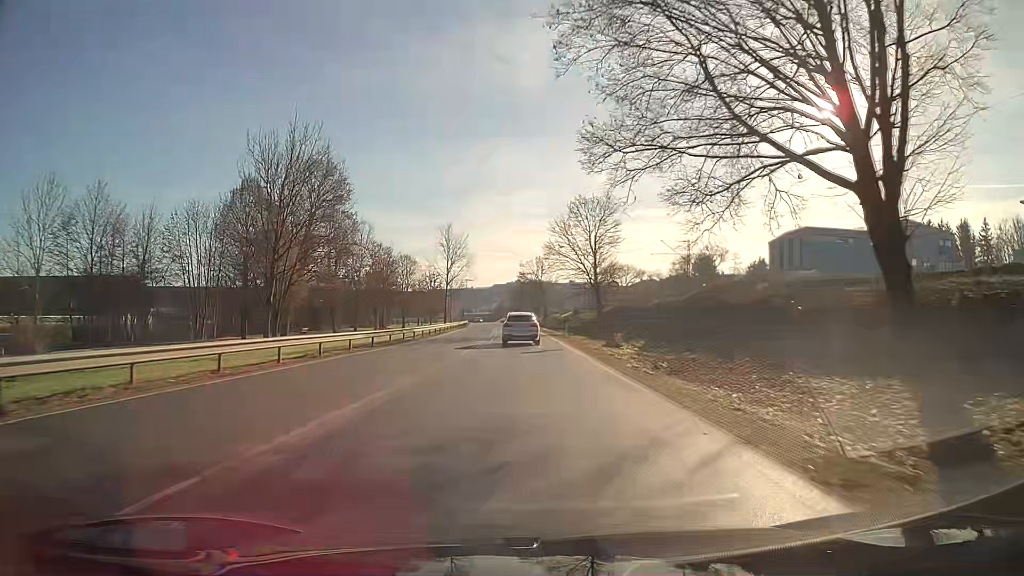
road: primary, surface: asphalt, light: Day
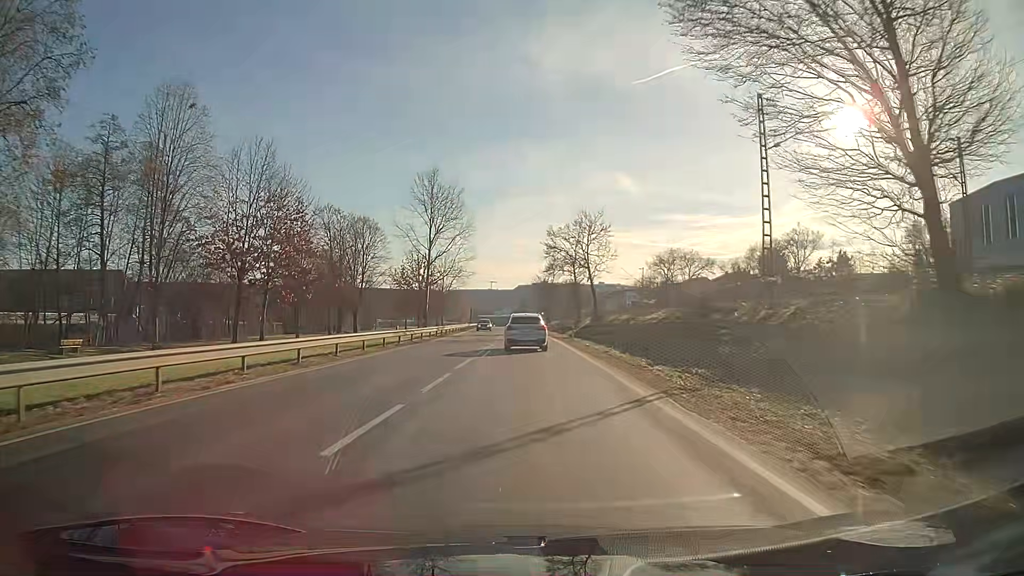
(-1.1, +48.8) m; -2°
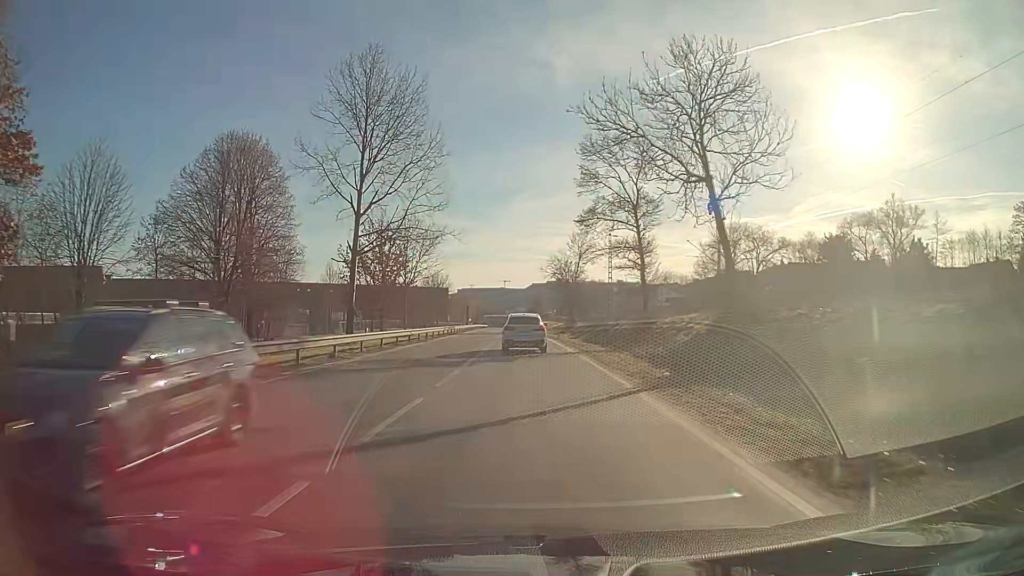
(-0.3, +36.5) m; -1°
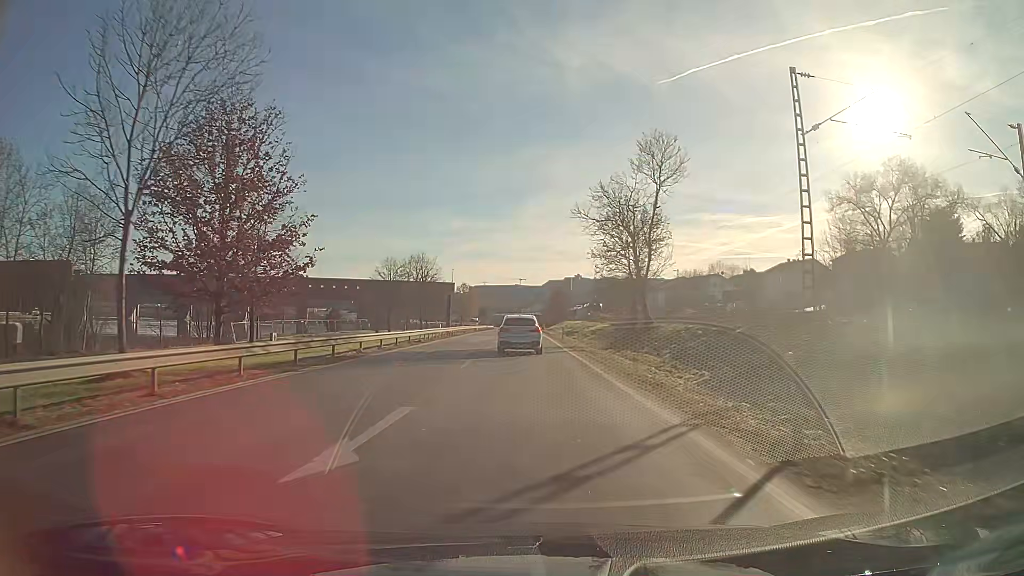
(-0.6, +44.3) m; -1°
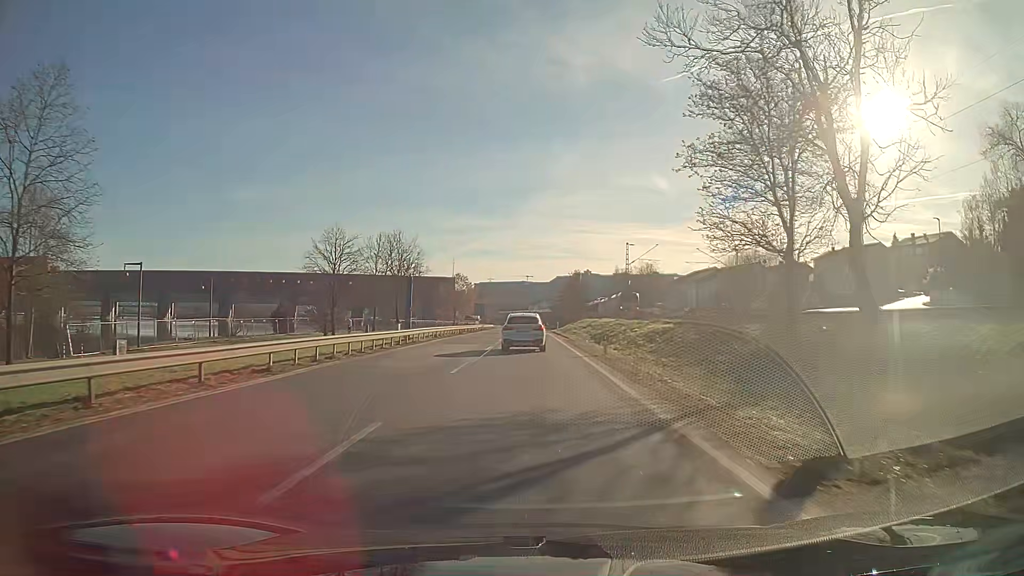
(-0.2, +26.2) m; -1°
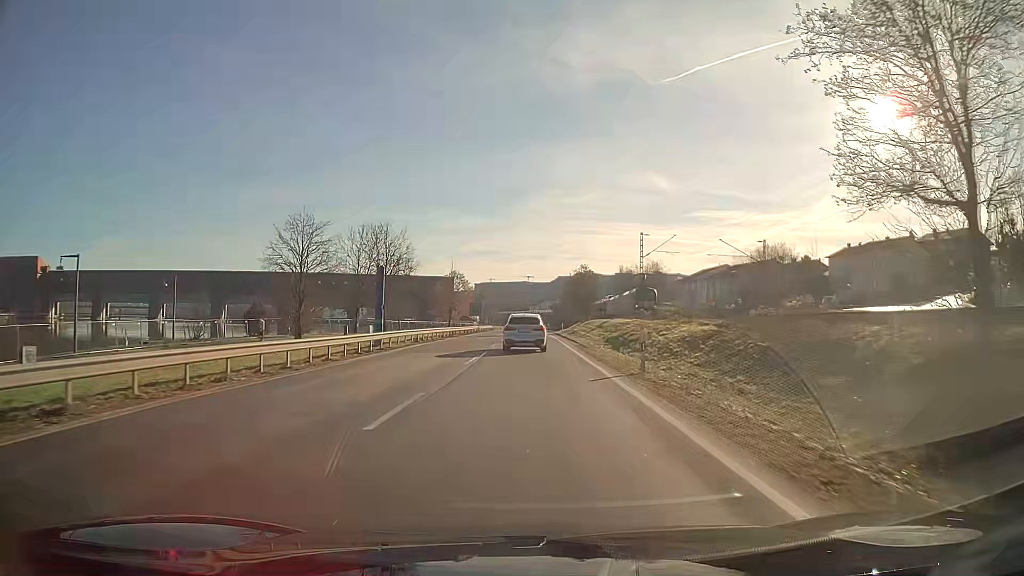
(0.0, +8.7) m; 0°
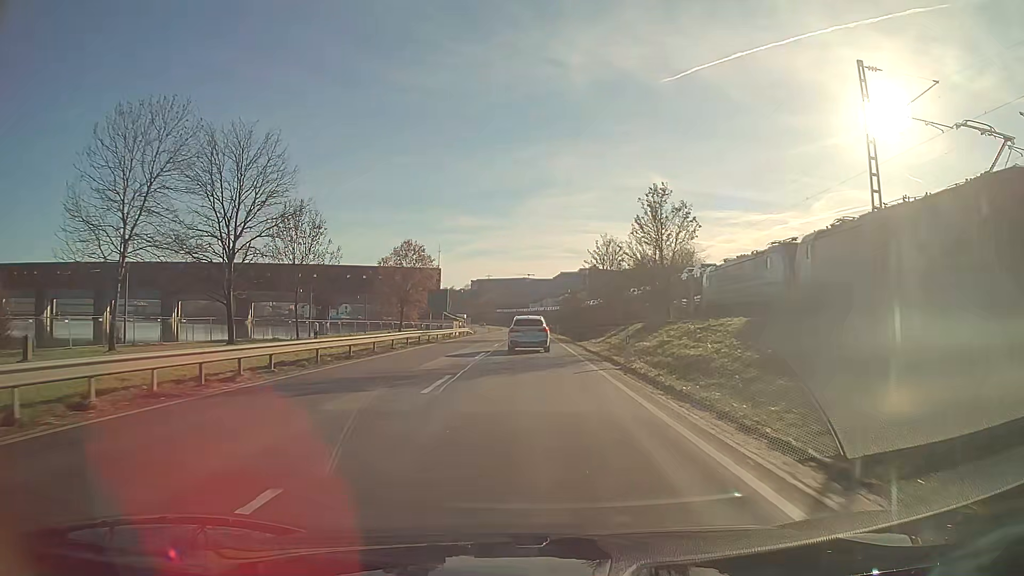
(+0.1, +43.6) m; 0°
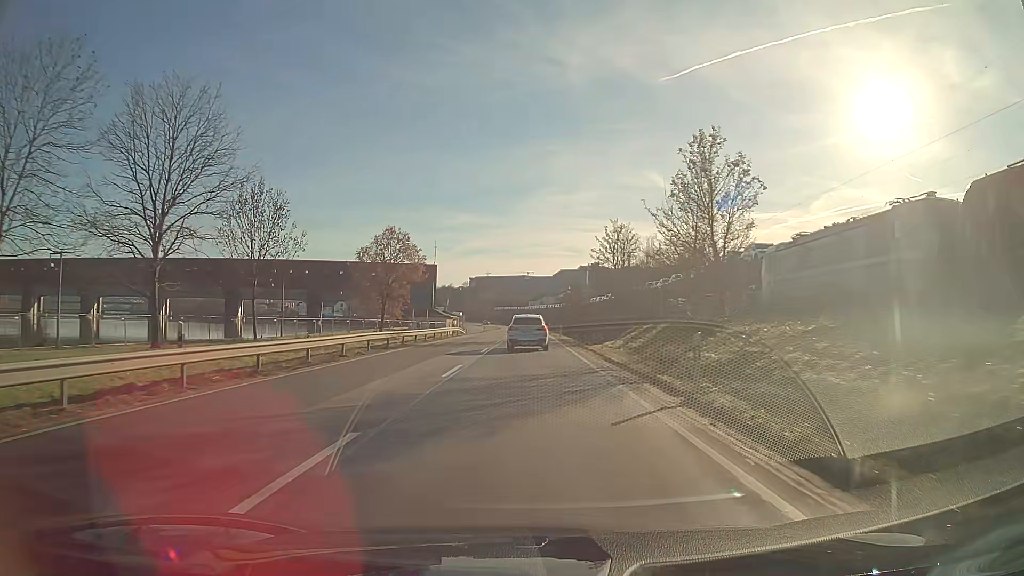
(0.0, +8.8) m; 0°
